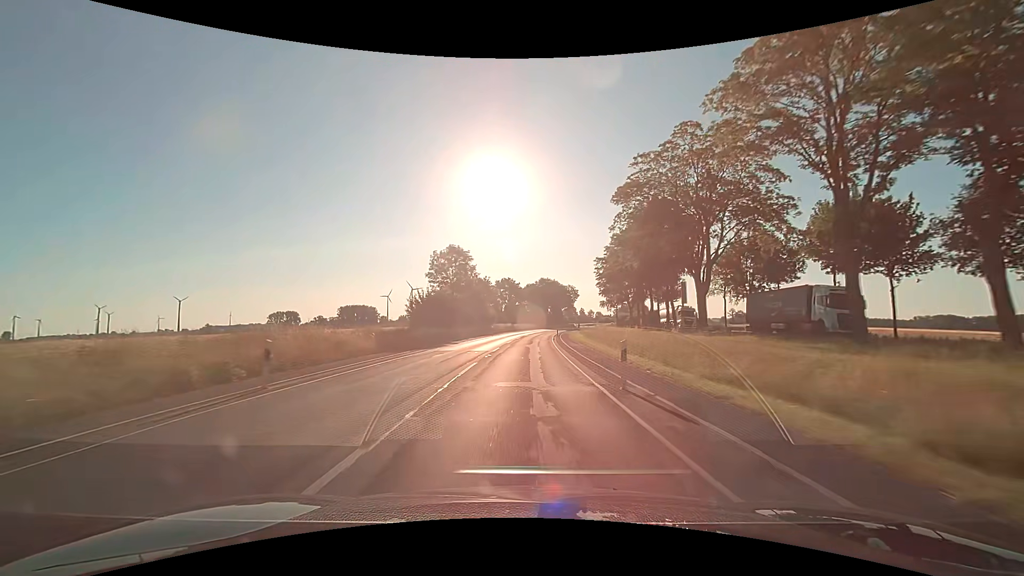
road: secondary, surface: asphalt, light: Day
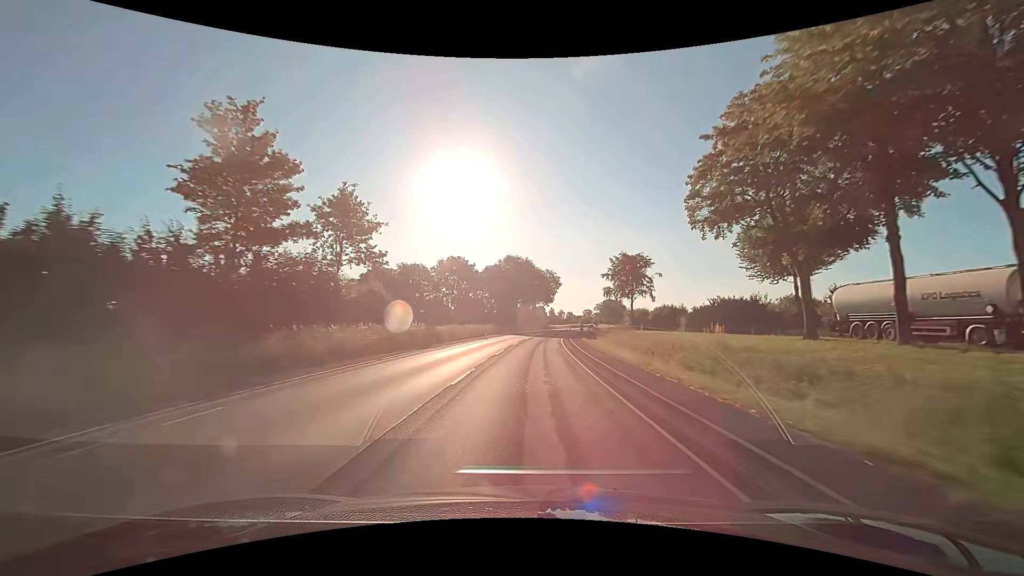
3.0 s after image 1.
(+1.9, +62.7) m; +4°
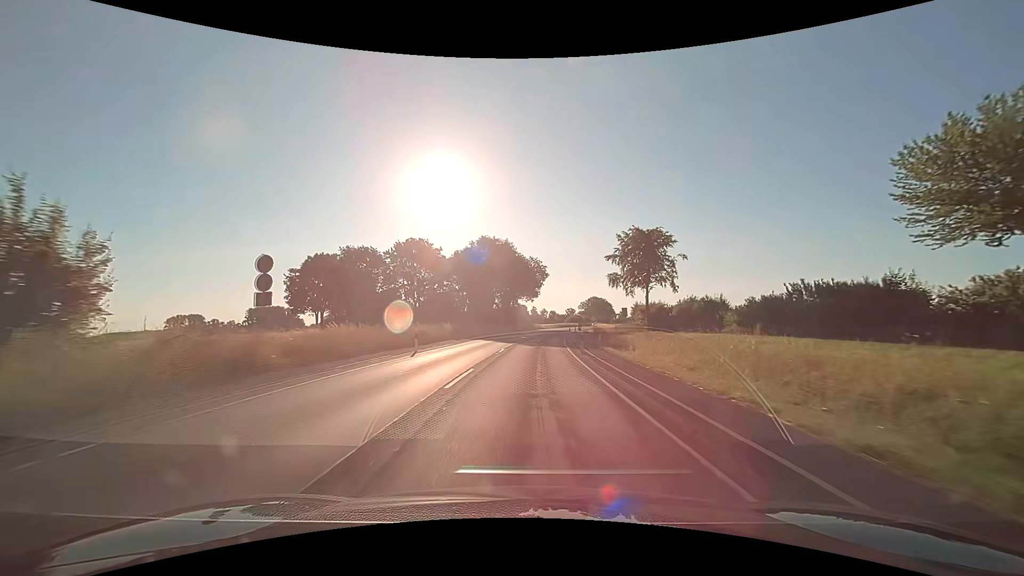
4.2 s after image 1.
(+0.4, +25.0) m; +2°
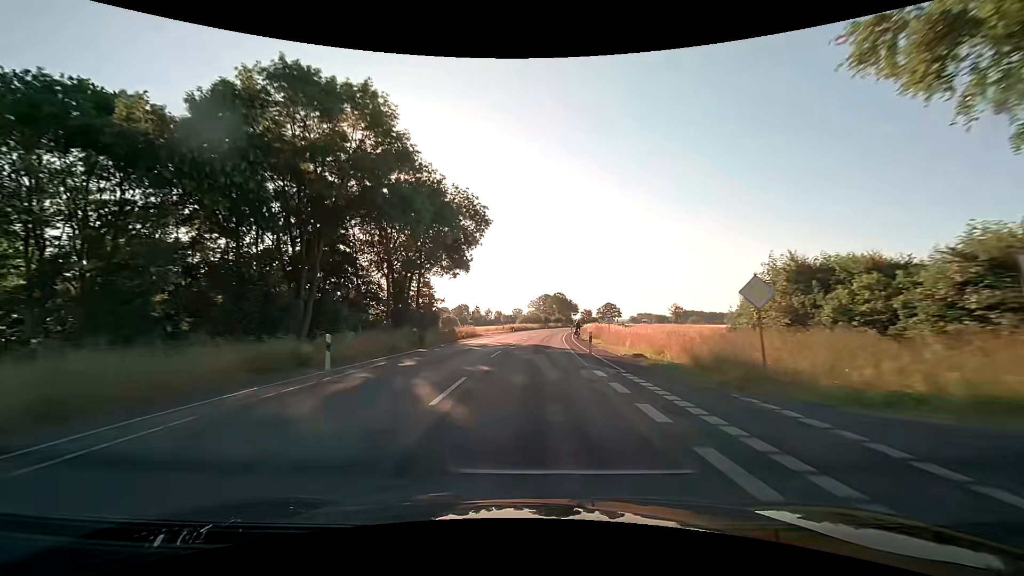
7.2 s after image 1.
(+3.1, +62.4) m; +6°
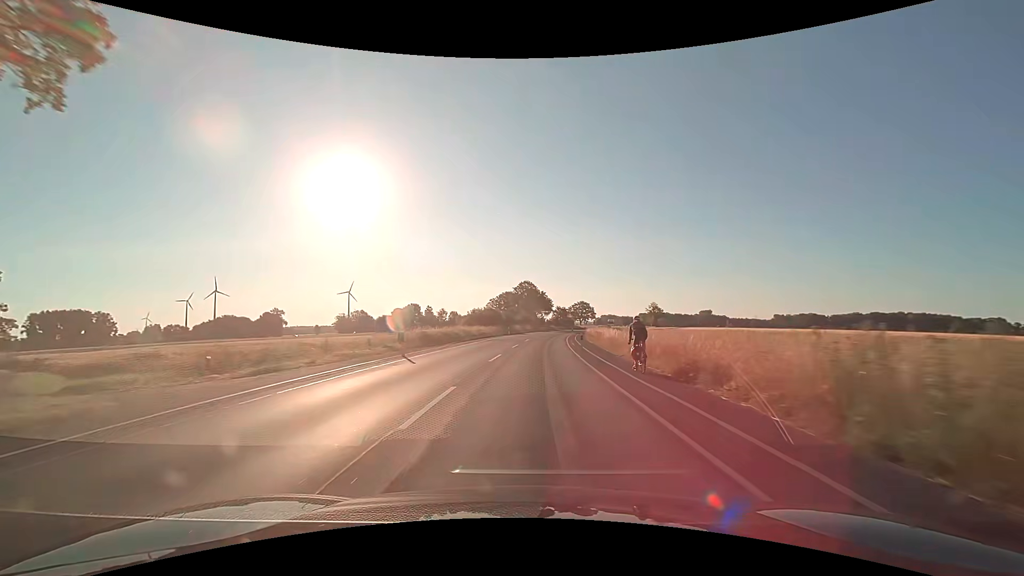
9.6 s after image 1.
(+2.0, +49.9) m; +4°
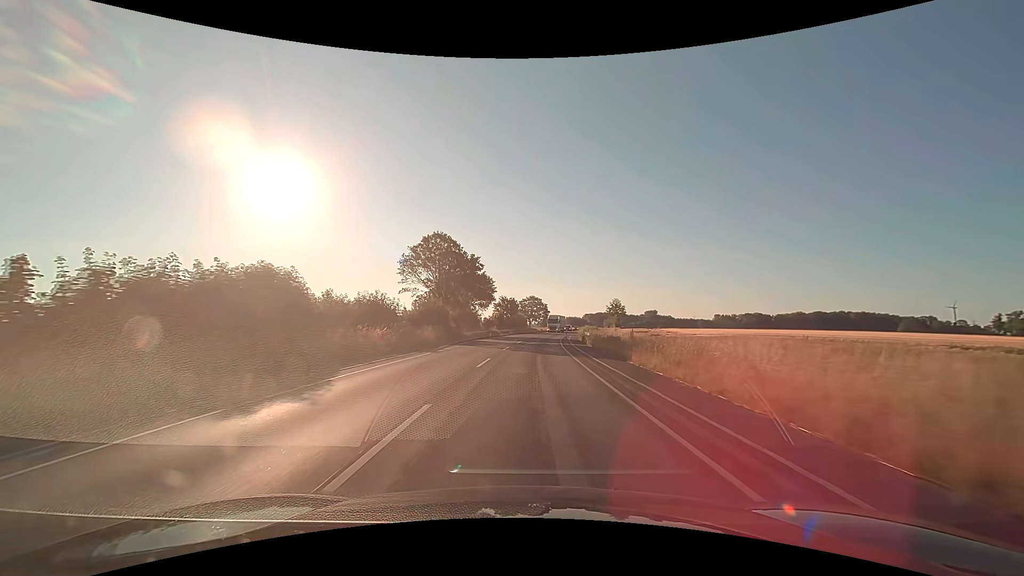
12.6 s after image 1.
(+3.5, +62.3) m; +7°
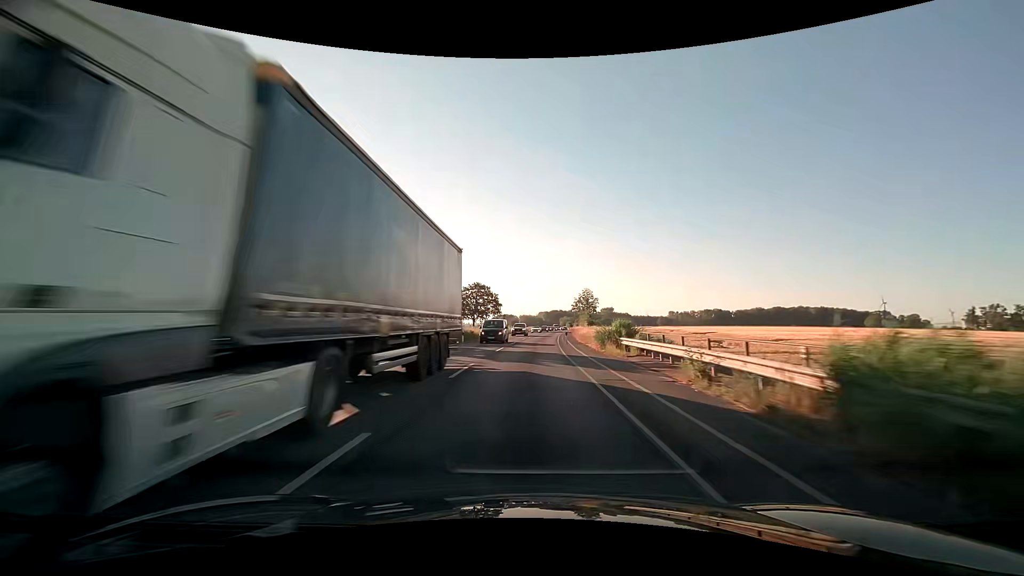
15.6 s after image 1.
(+3.0, +62.4) m; +6°
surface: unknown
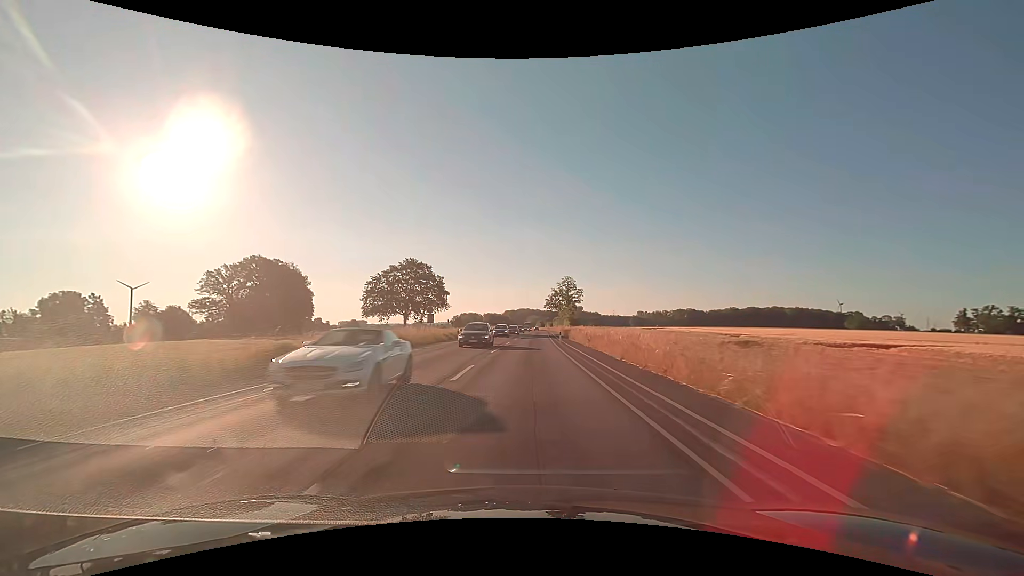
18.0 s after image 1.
(+1.3, +50.0) m; +4°
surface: asphalt
(0, +10) (0, +20) (+1, +30) (+1, +40) (+1, +50) (+1, +60) (+2, +70) (+2, +80) (+3, +90) (+3, +100) m
